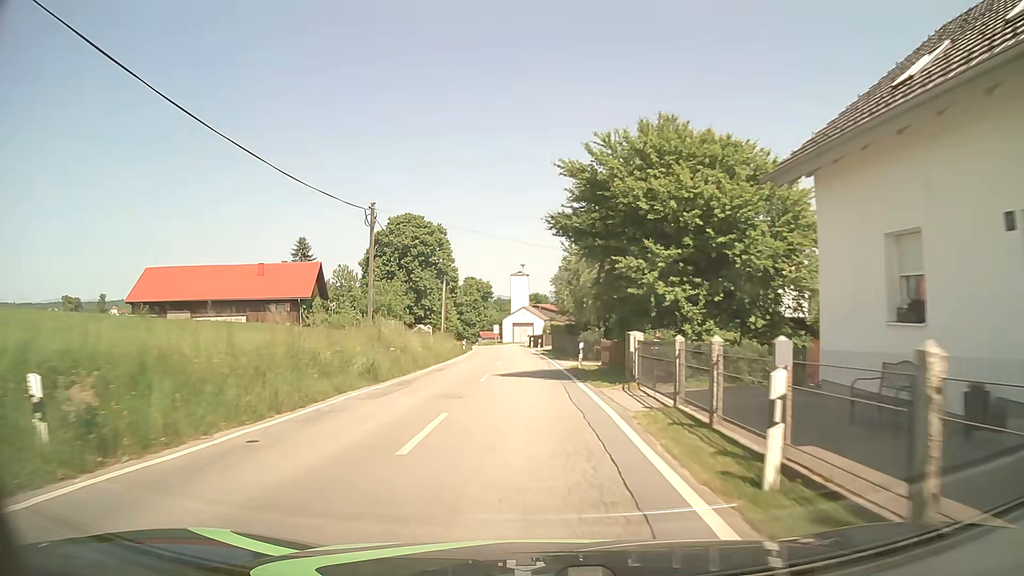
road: tertiary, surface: asphalt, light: Day
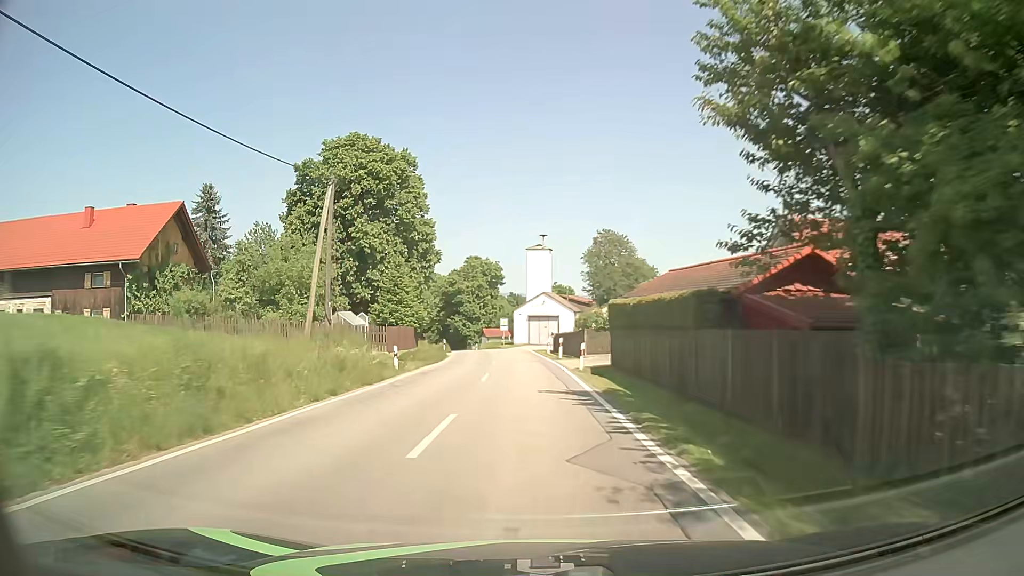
(-0.6, +36.4) m; -2°
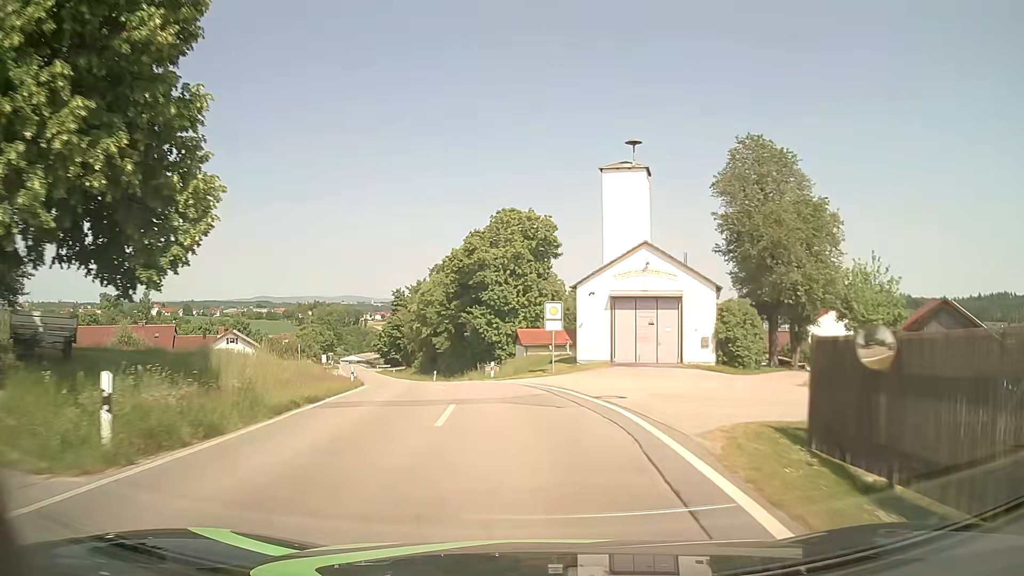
(-1.4, +45.6) m; -5°
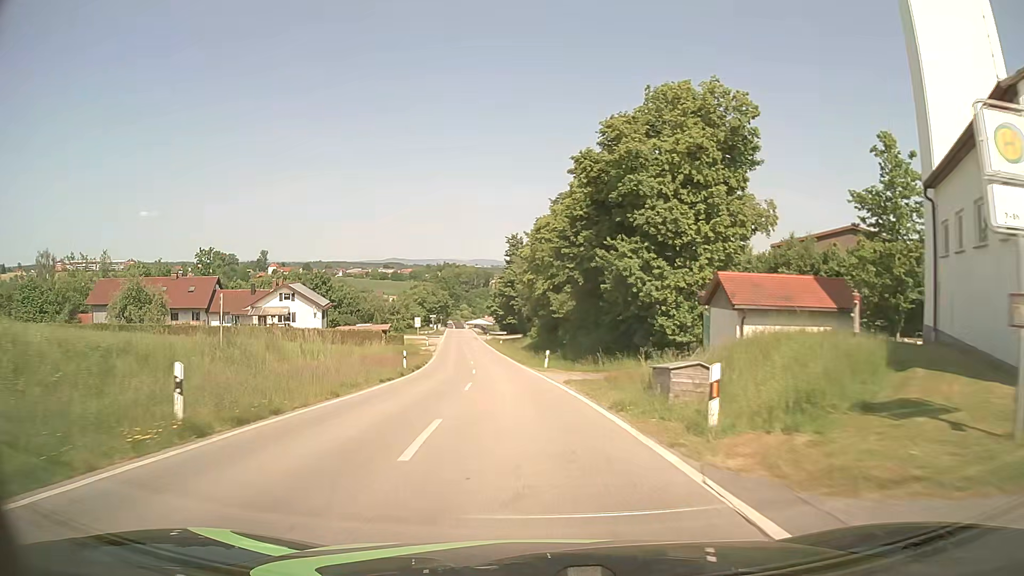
(-2.6, +27.1) m; -11°
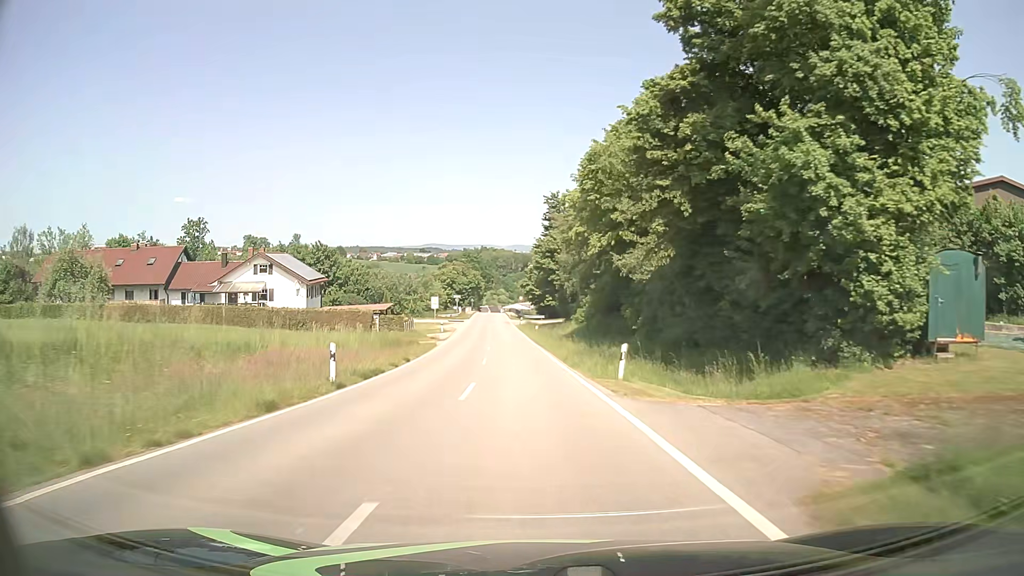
(-0.7, +18.5) m; -4°
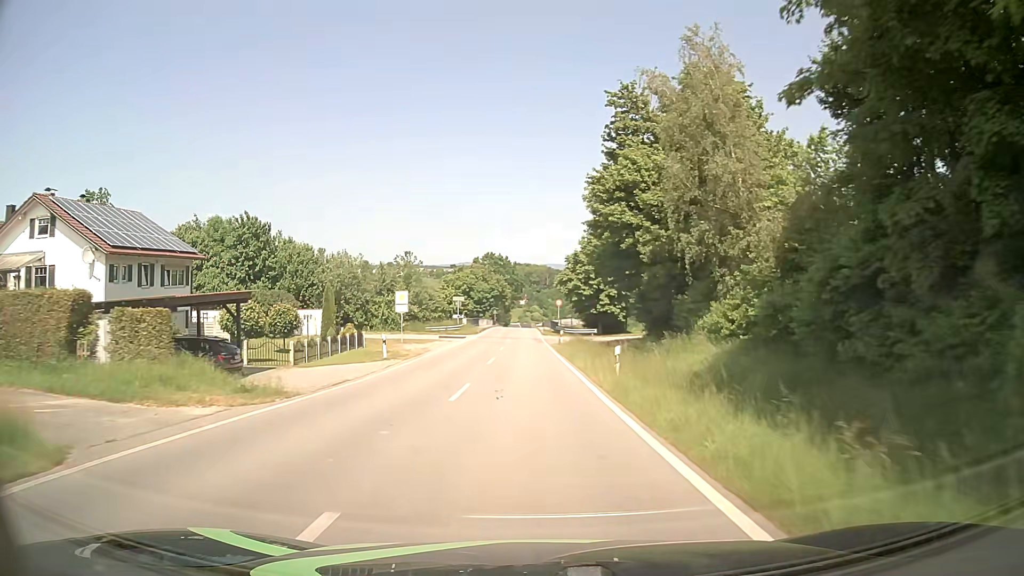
(-1.0, +36.5) m; -3°
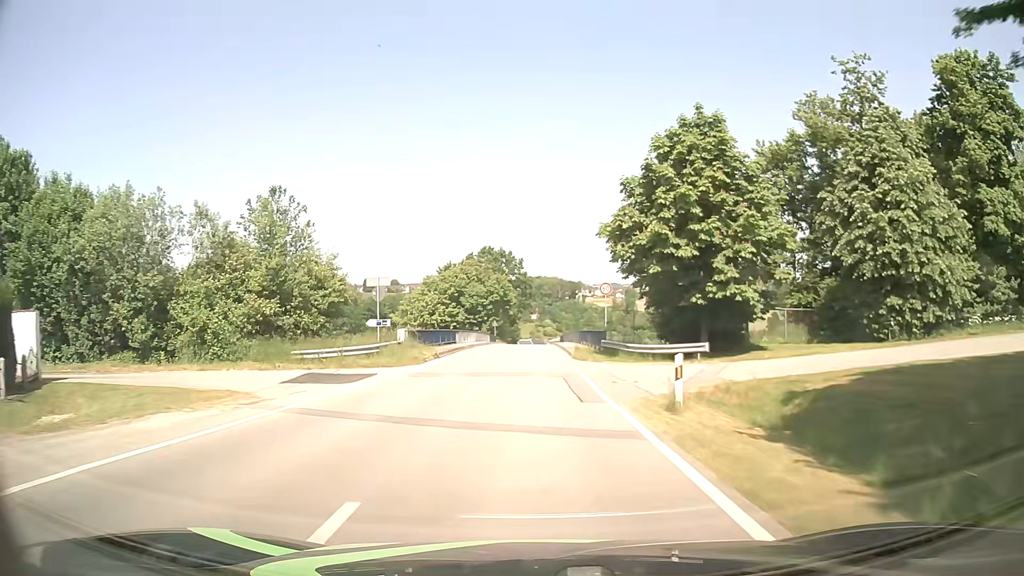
(-0.3, +36.1) m; -1°
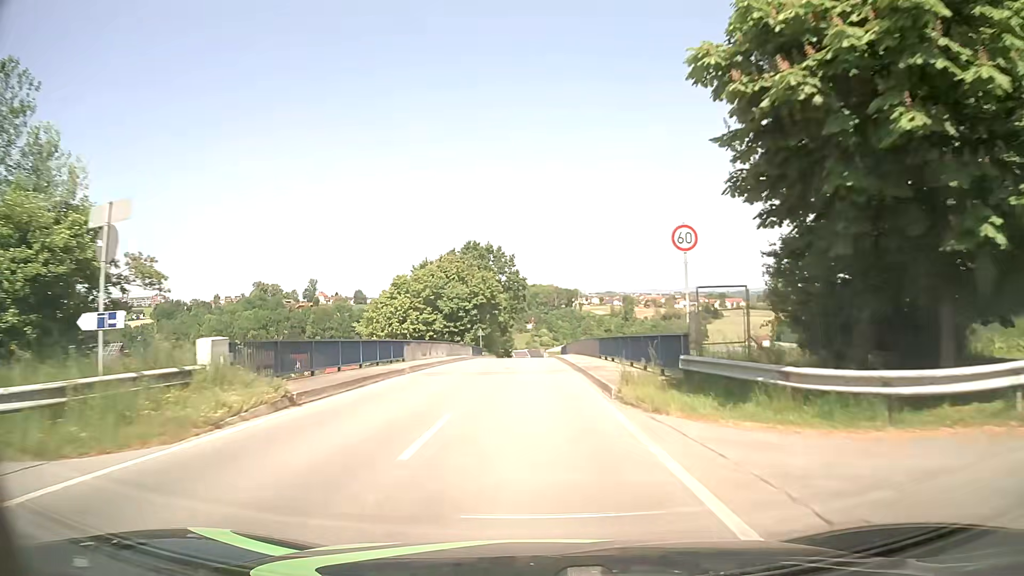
(0.0, +18.2) m; 0°
(0, +10) (0, +20) (0, +30) (0, +40) (0, +50) (0, +60) (0, +70) (0, +80) (0, +90) (0, +100) m
